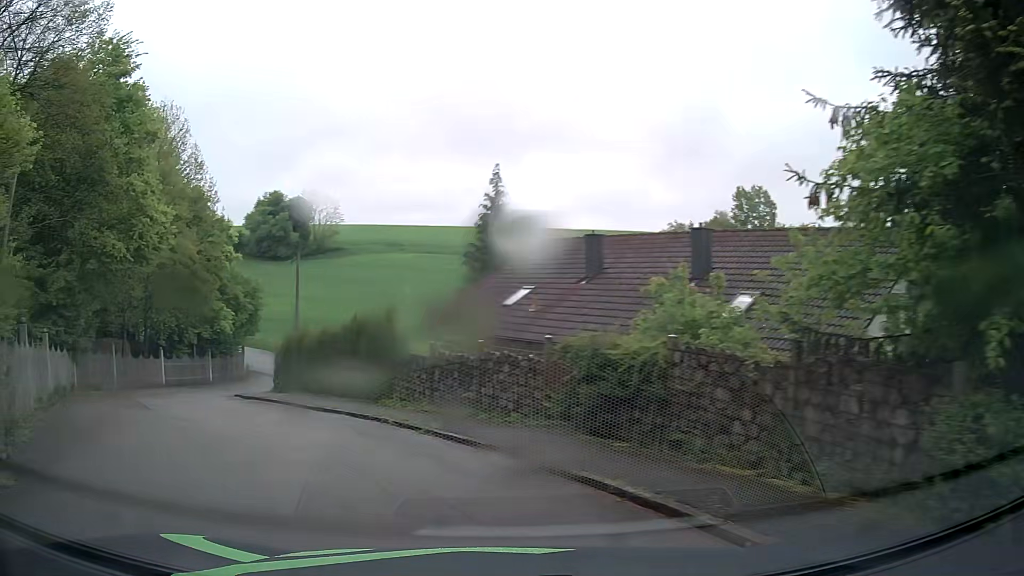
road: residential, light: Day
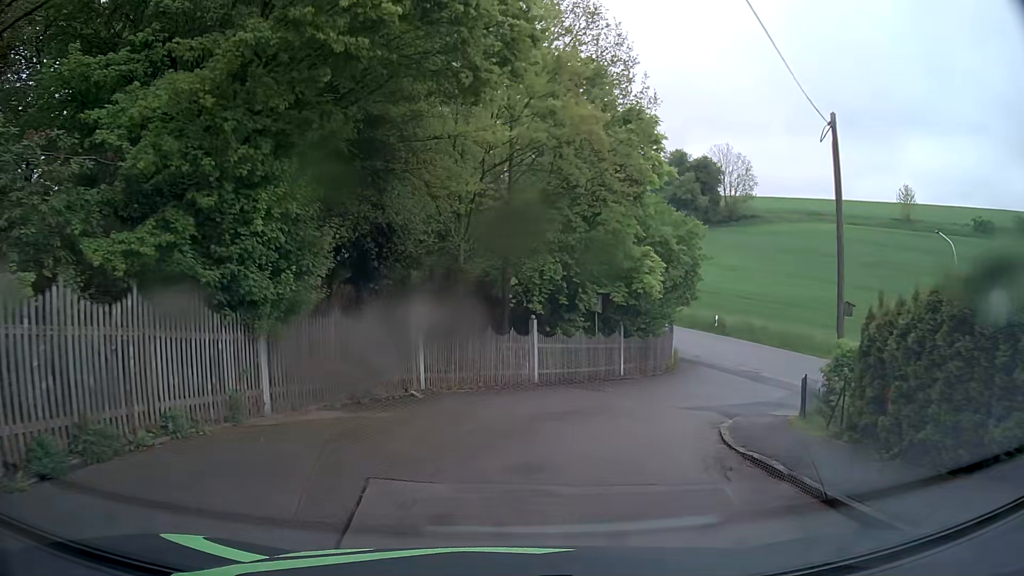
(-7.8, +16.4) m; -35°
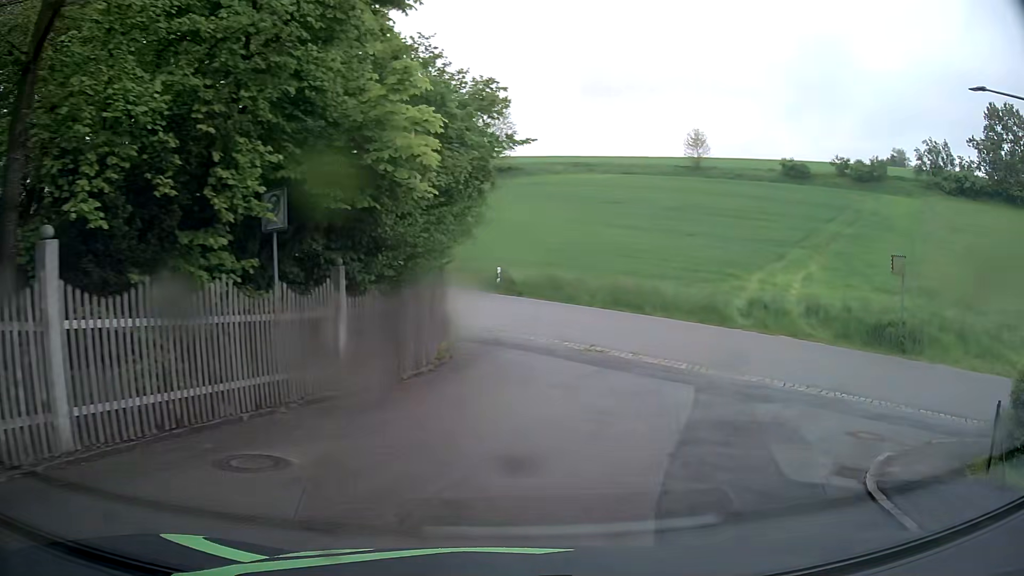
(+2.4, +15.2) m; +23°
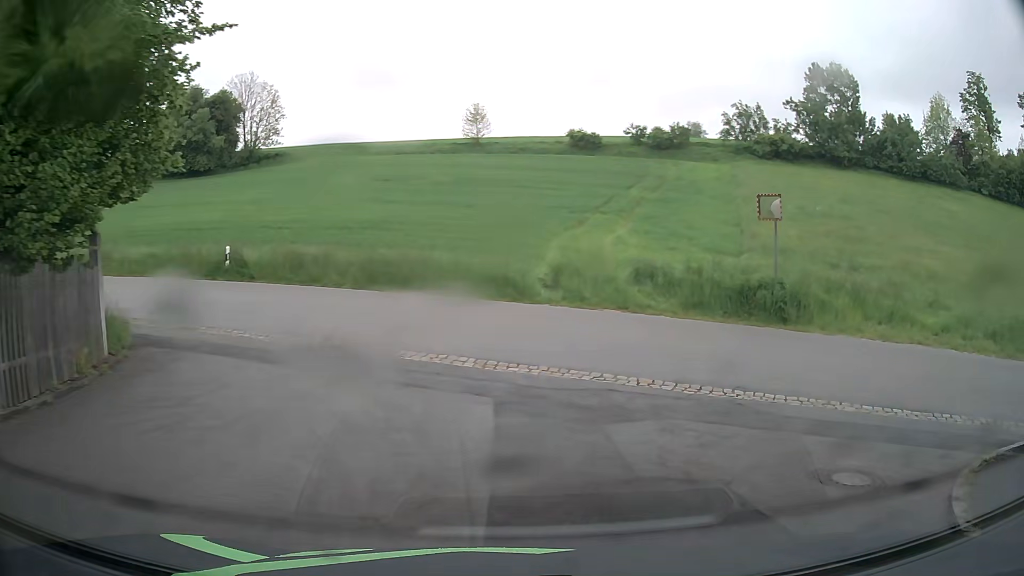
(+1.0, +6.5) m; +18°
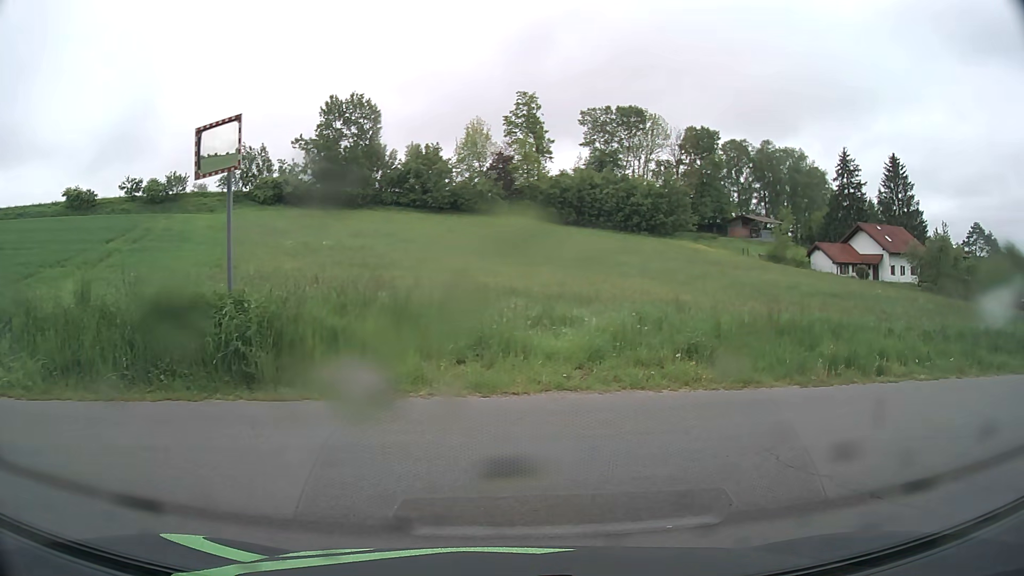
(+3.0, +8.7) m; +47°
